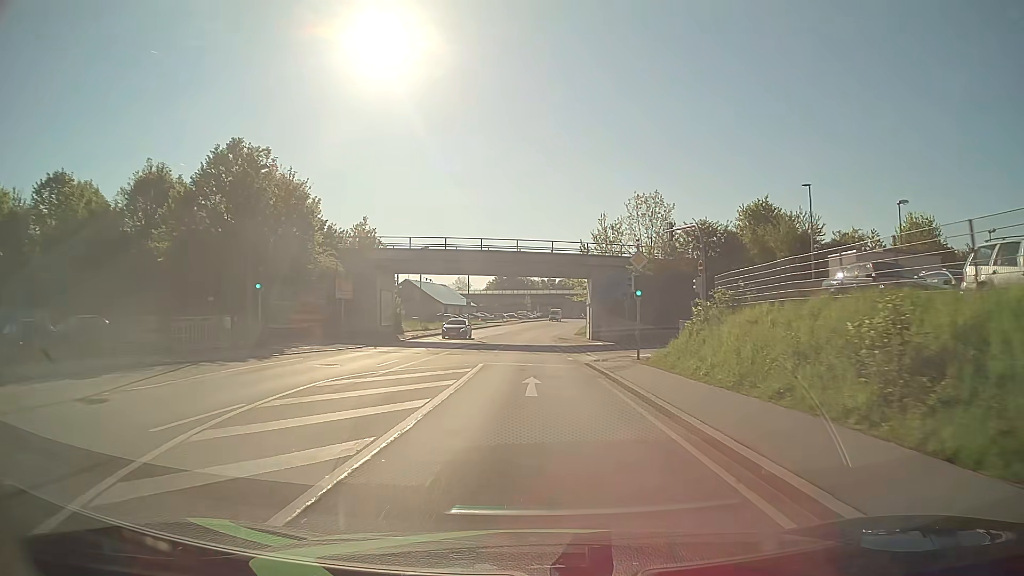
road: primary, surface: asphalt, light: Day
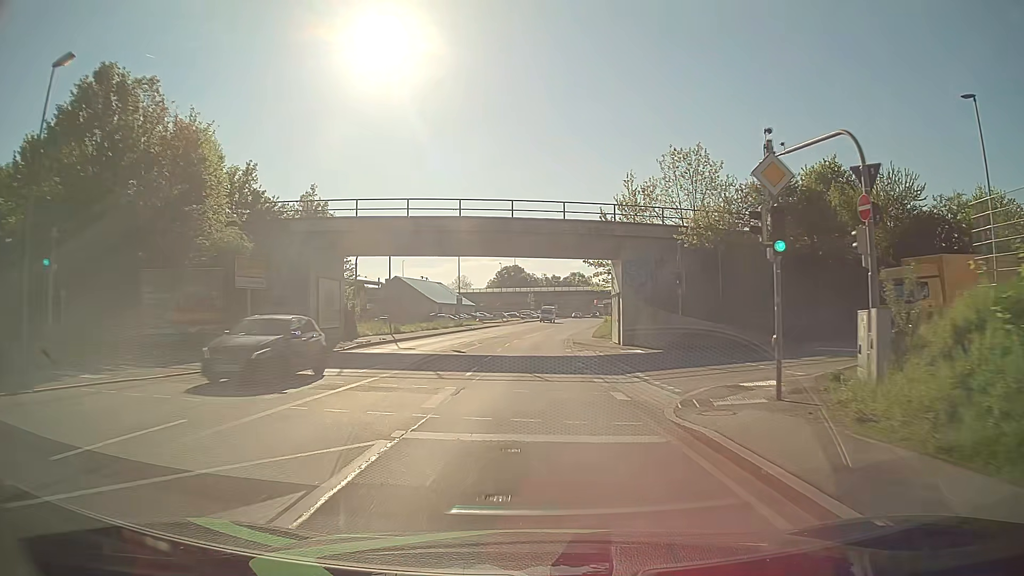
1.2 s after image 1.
(0.0, +15.3) m; 0°
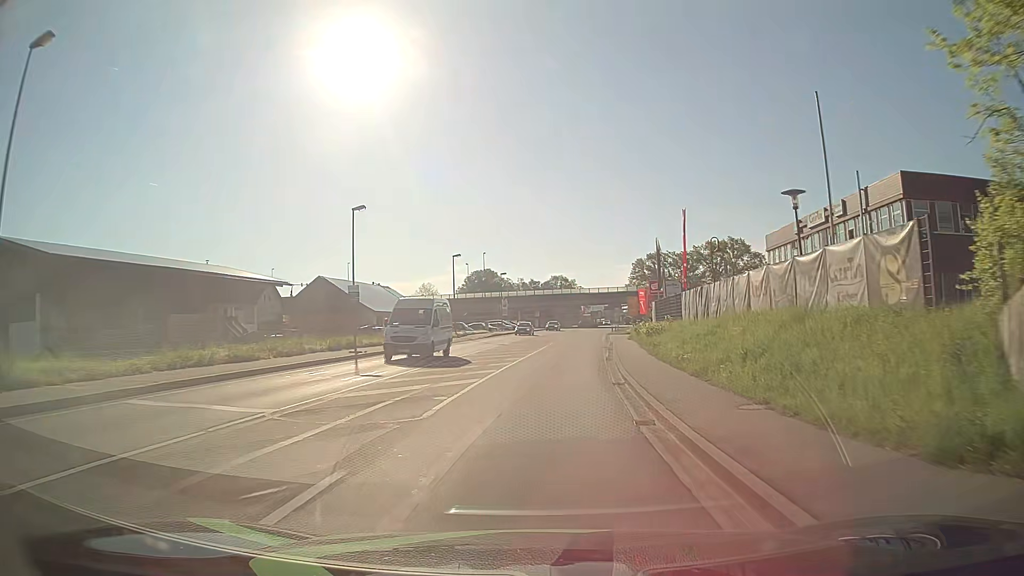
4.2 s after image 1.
(+0.3, +37.9) m; +1°
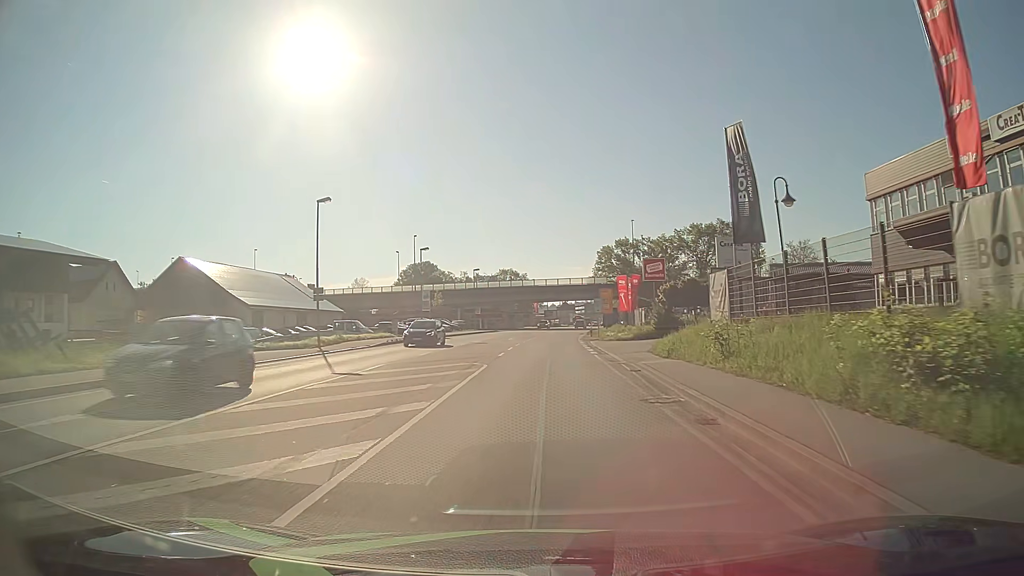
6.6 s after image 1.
(+1.6, +30.1) m; +5°
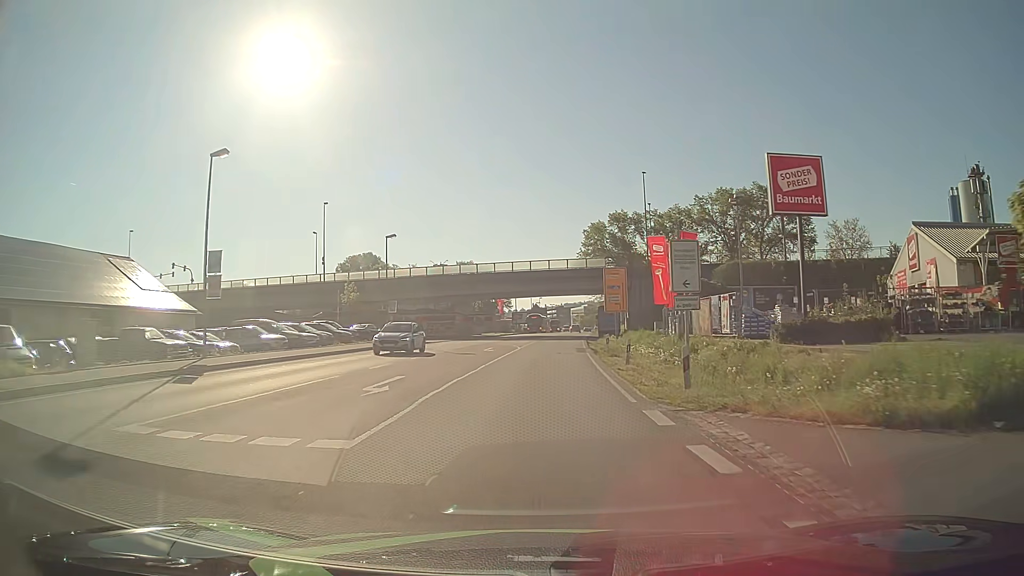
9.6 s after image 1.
(+0.6, +37.9) m; +2°
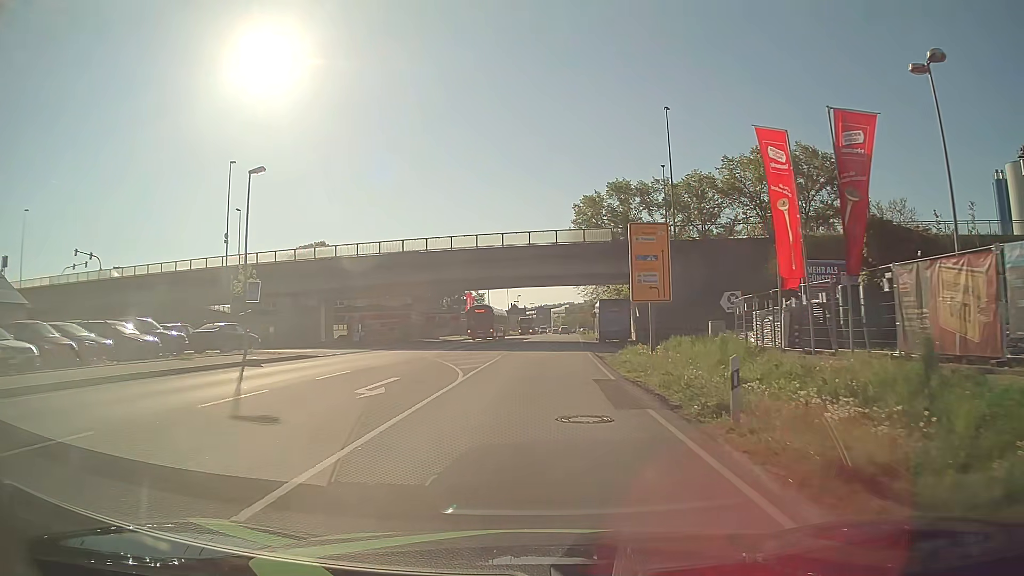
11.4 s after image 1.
(+0.3, +22.8) m; +2°
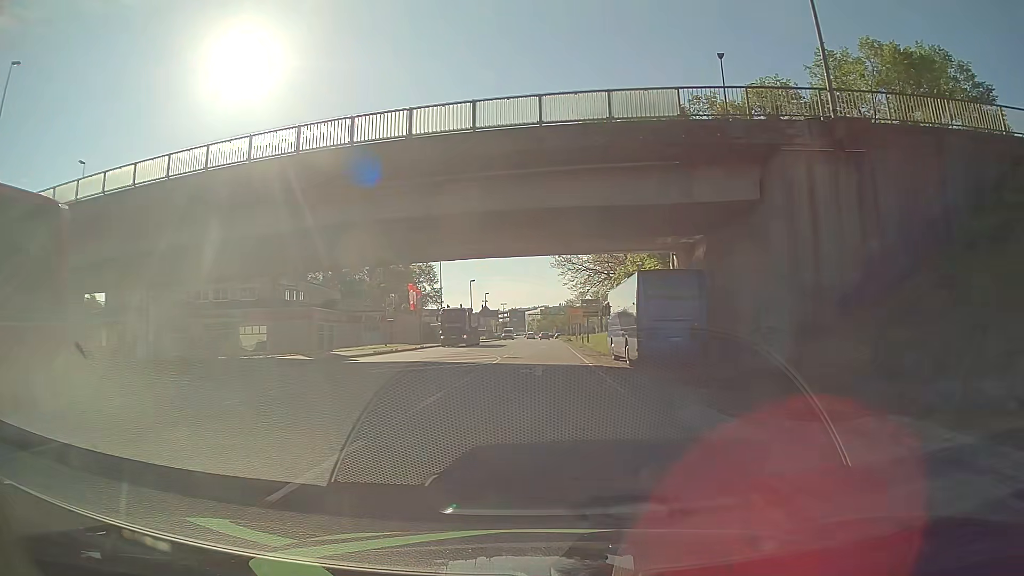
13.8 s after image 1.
(+0.6, +30.3) m; +2°
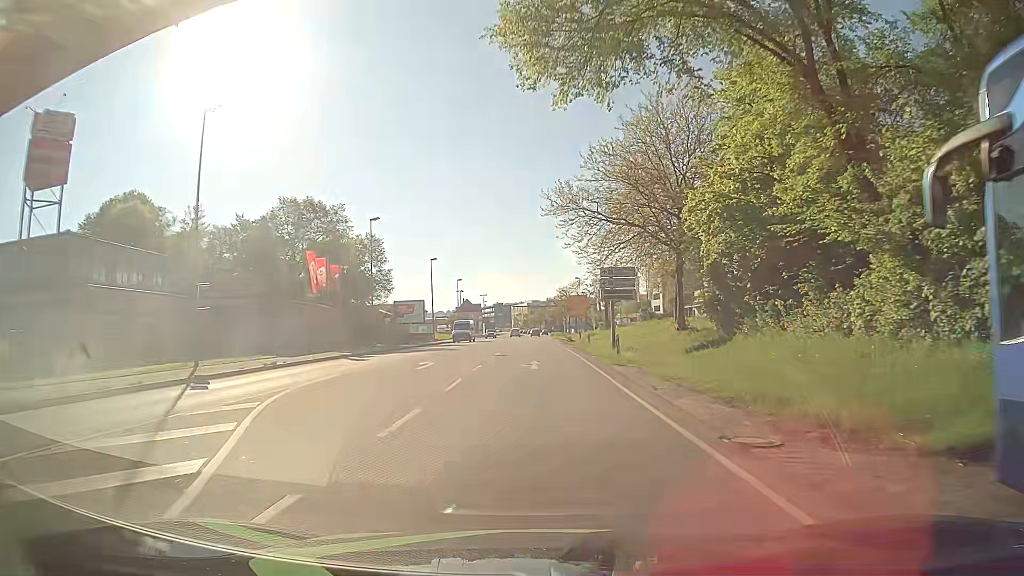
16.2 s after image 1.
(+0.2, +30.5) m; 0°
(0, +10) (0, +20) (+1, +30) (+1, +40) (+1, +50) (+1, +60) (+2, +70) (+2, +80) (+2, +90) (+2, +100) m
